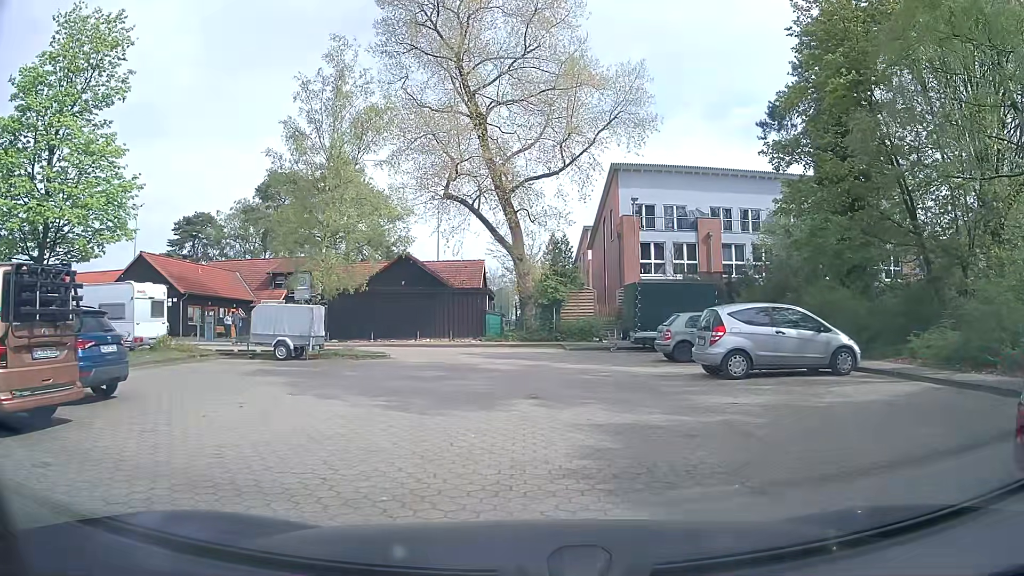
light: Day
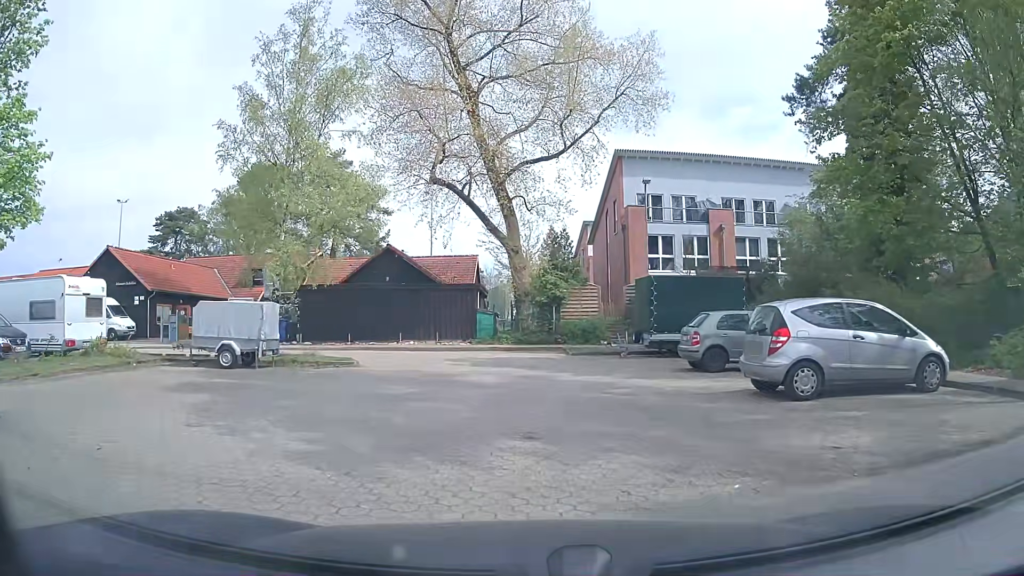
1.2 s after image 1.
(+0.1, +3.9) m; +2°
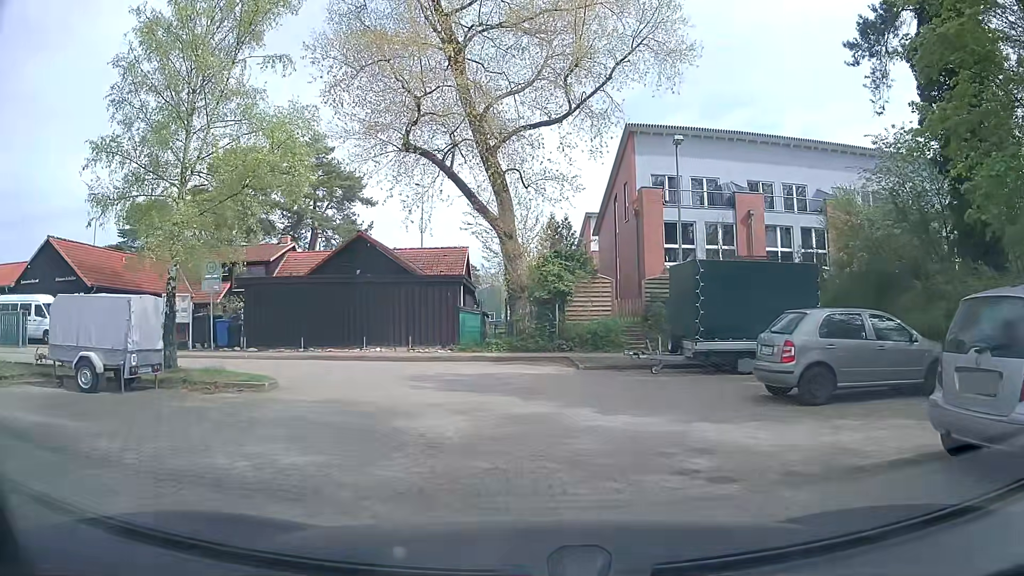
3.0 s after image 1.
(0.0, +6.1) m; +1°
